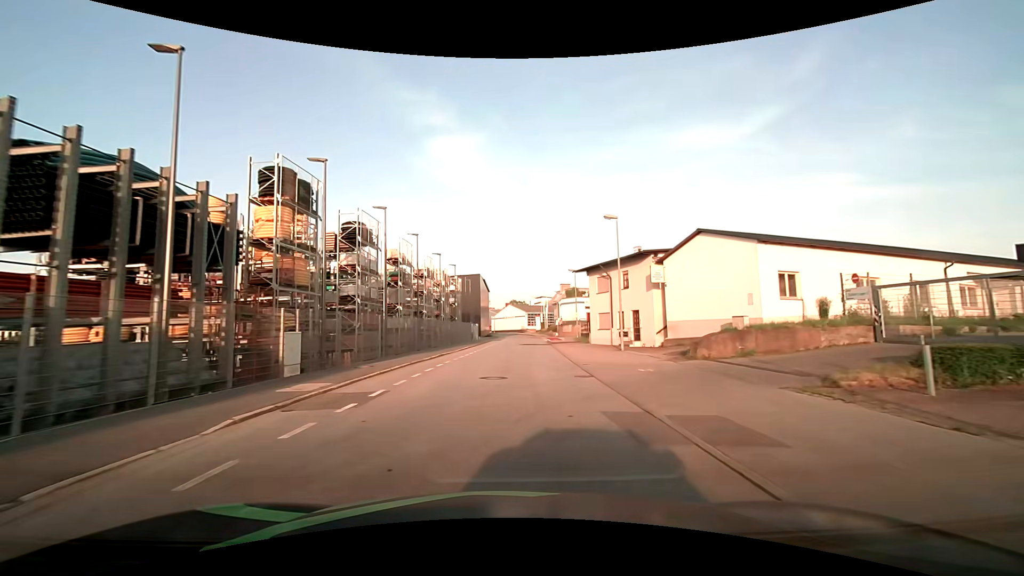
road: residential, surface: asphalt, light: Day
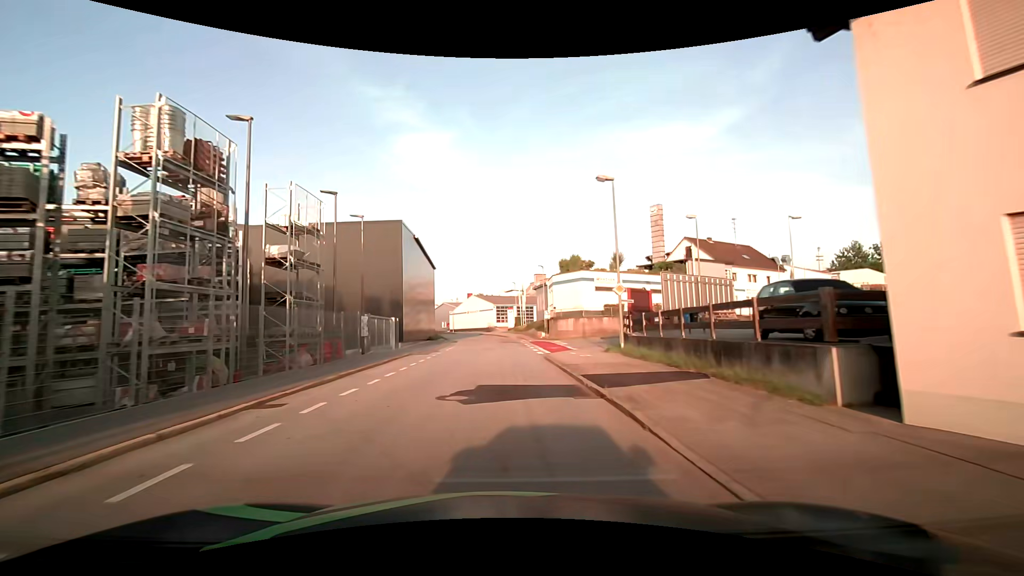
(+1.3, +34.5) m; +4°
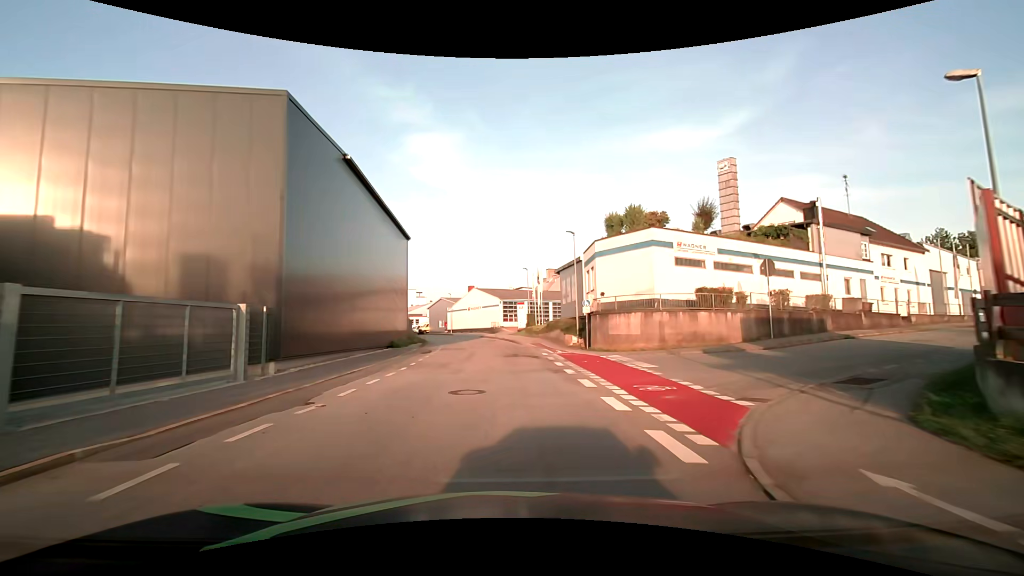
(-0.2, +20.3) m; -1°
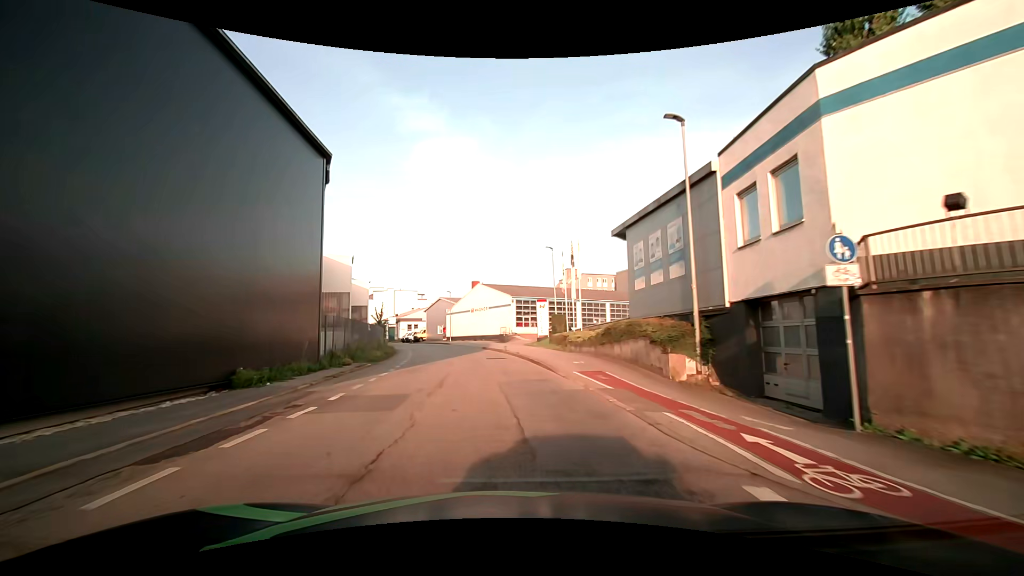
(-0.3, +20.4) m; -2°
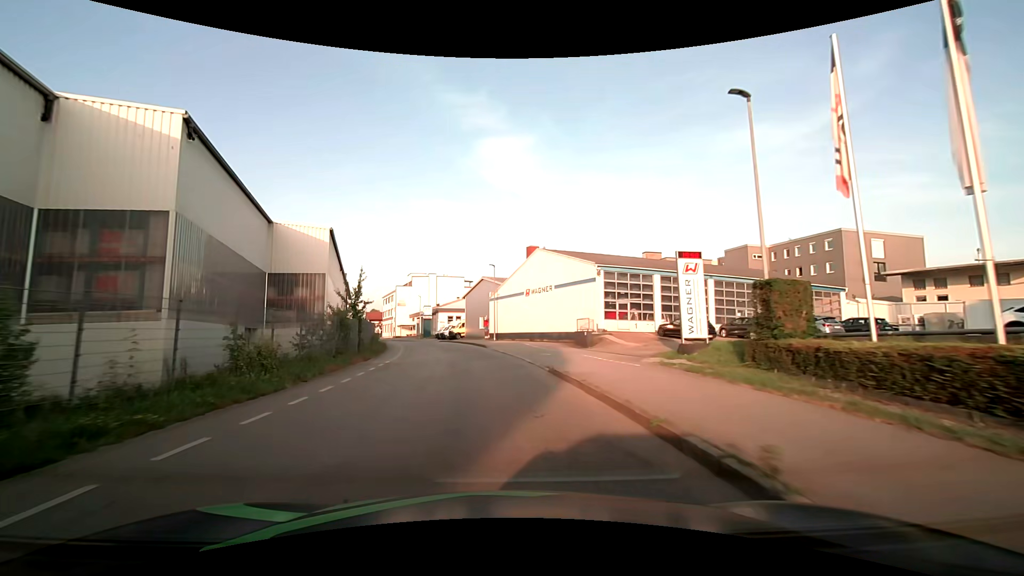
(-0.7, +27.1) m; -5°
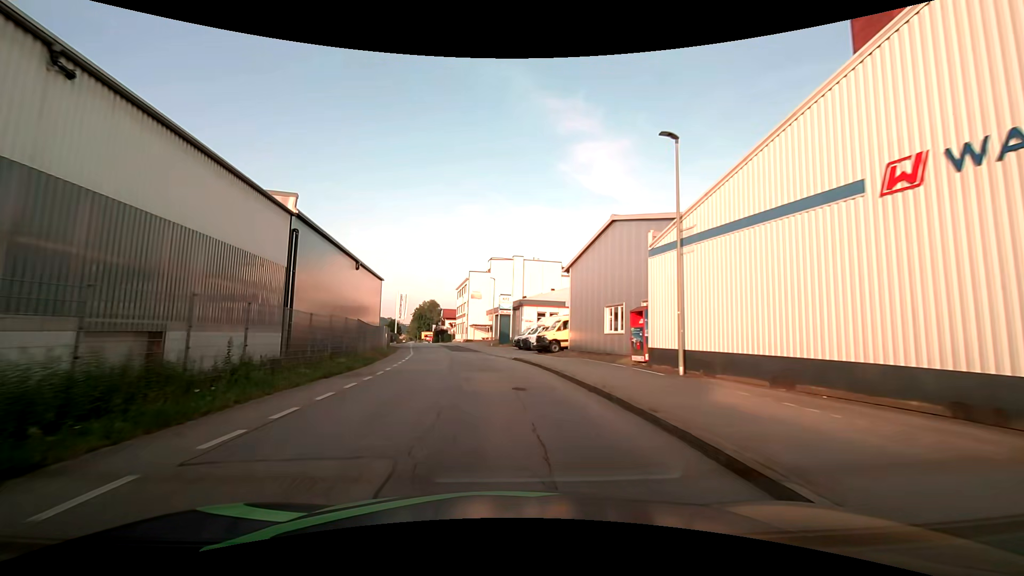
(-3.9, +34.8) m; -12°
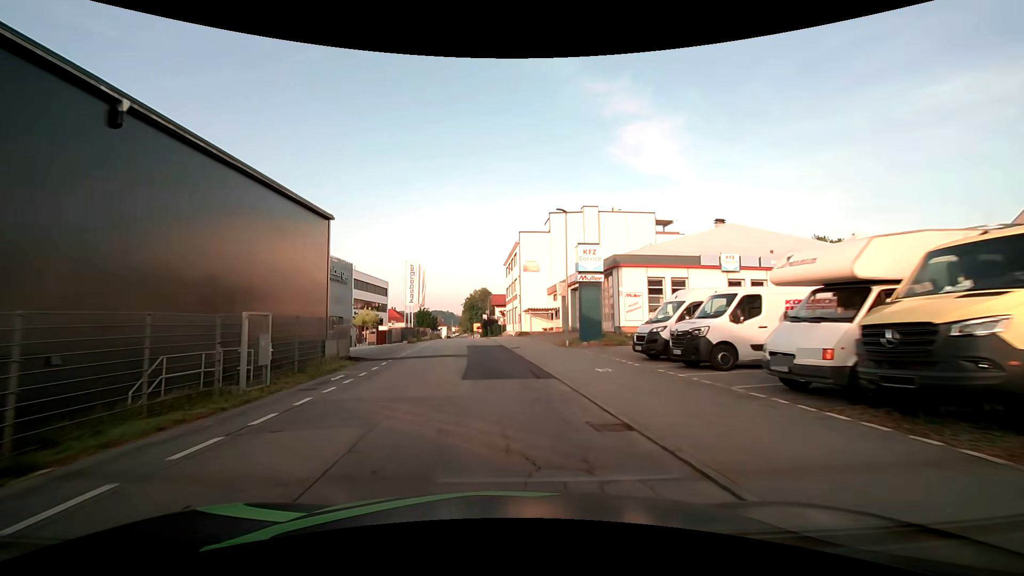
(-2.9, +28.8) m; -7°
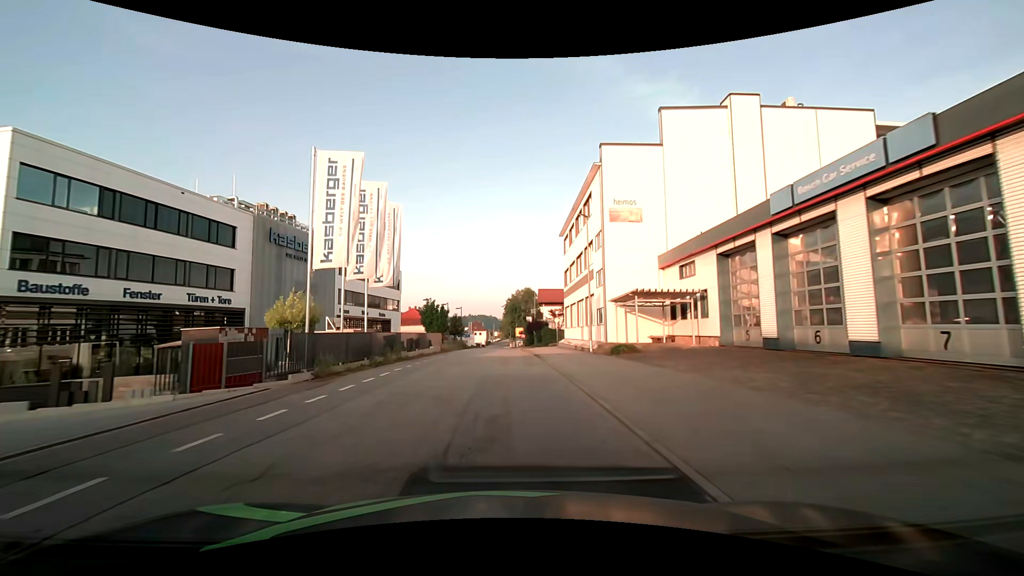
(-1.0, +30.4) m; -5°
(0, +10) (0, +20) (0, +30) (0, +40) (0, +50) (0, +60) (0, +70) (0, +80) (0, +90) (0, +100) m
